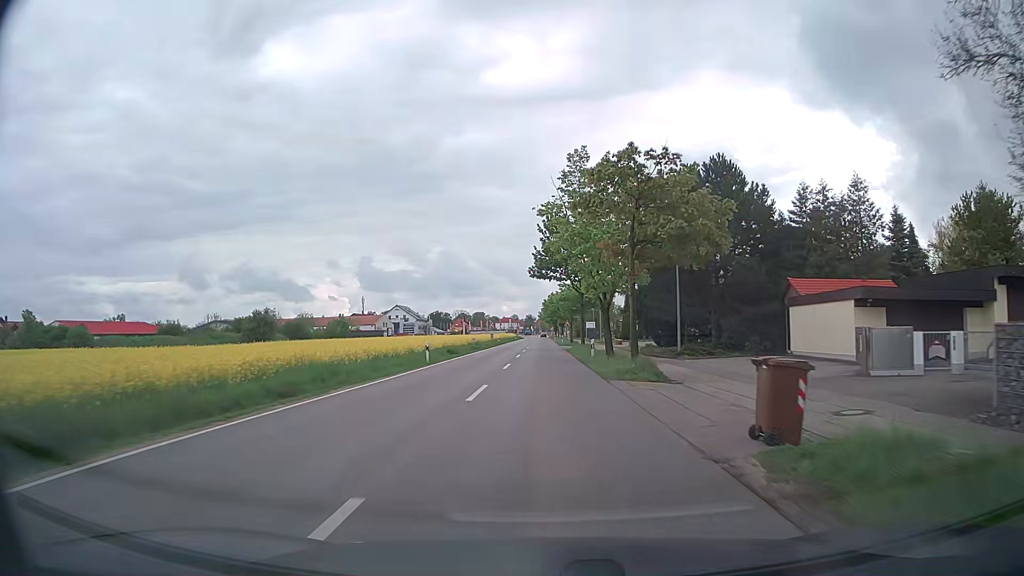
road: secondary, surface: asphalt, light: Day
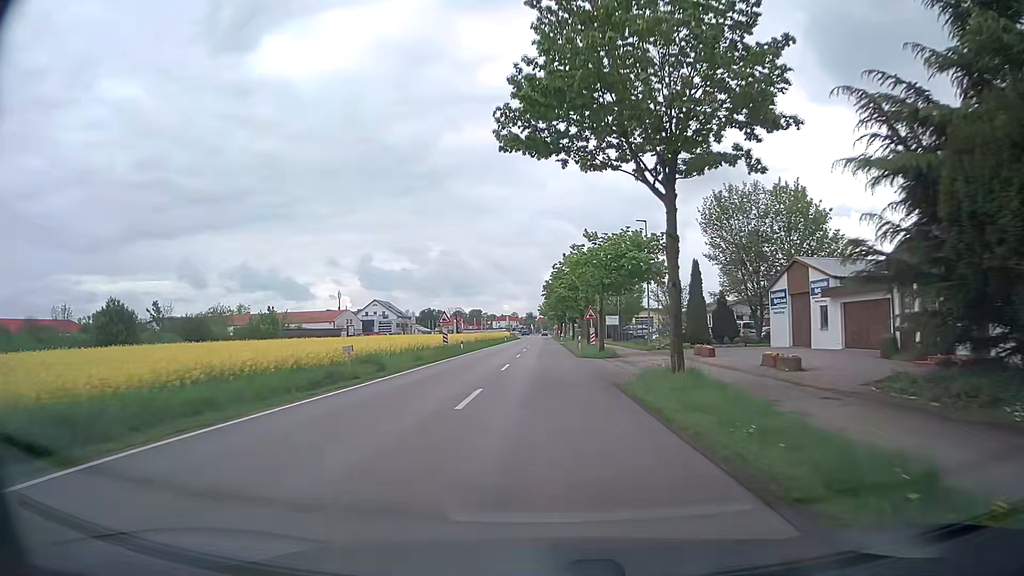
(0.0, +37.6) m; 0°
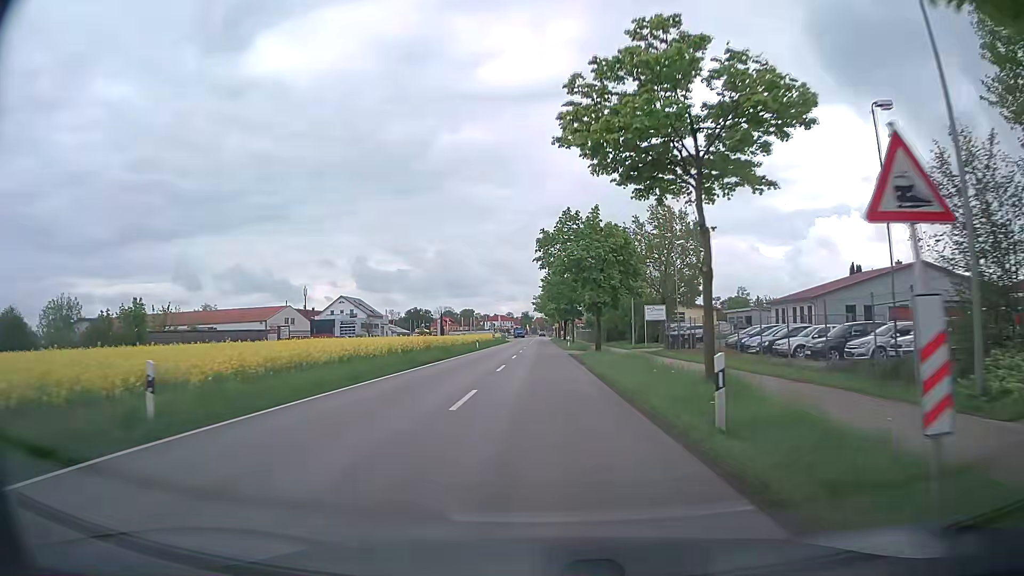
(-0.1, +36.2) m; 0°
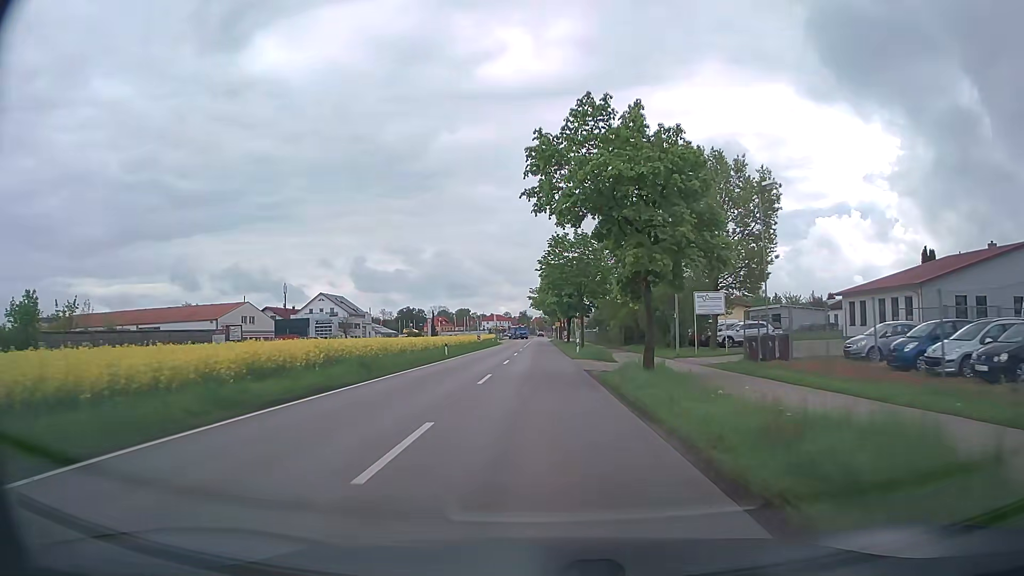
(+0.1, +17.7) m; 0°
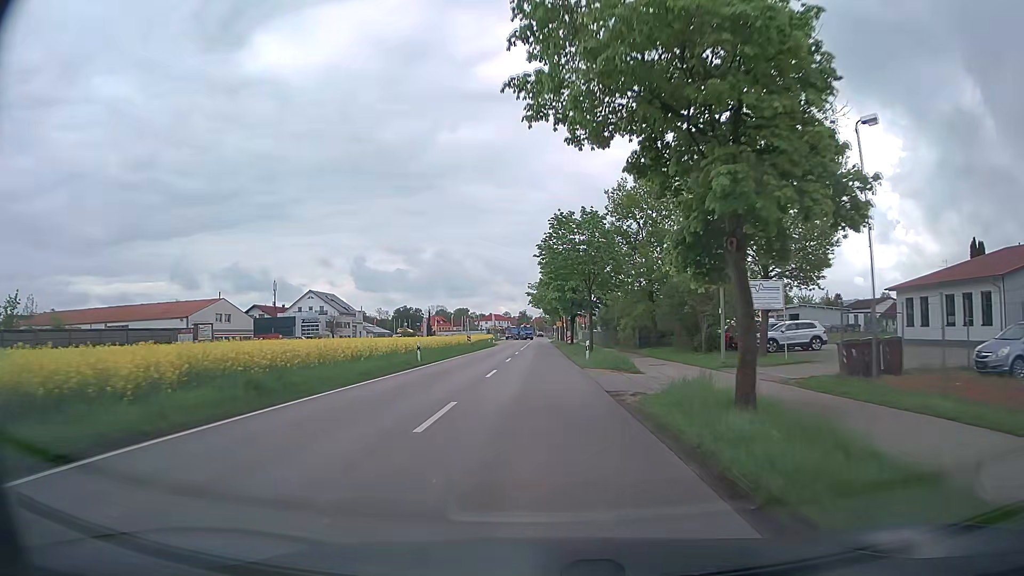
(0.0, +8.8) m; 0°
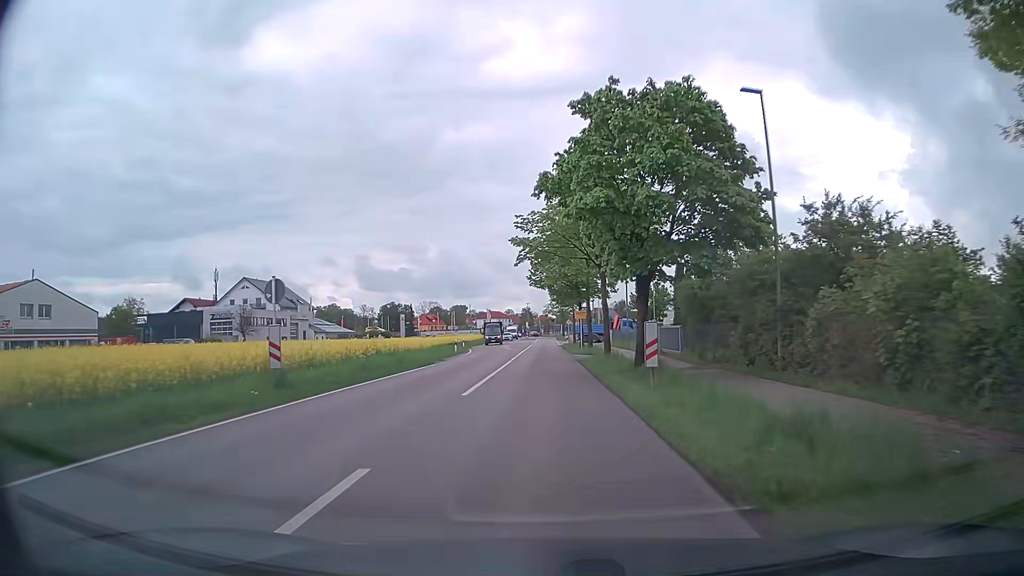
(-0.2, +42.7) m; -1°
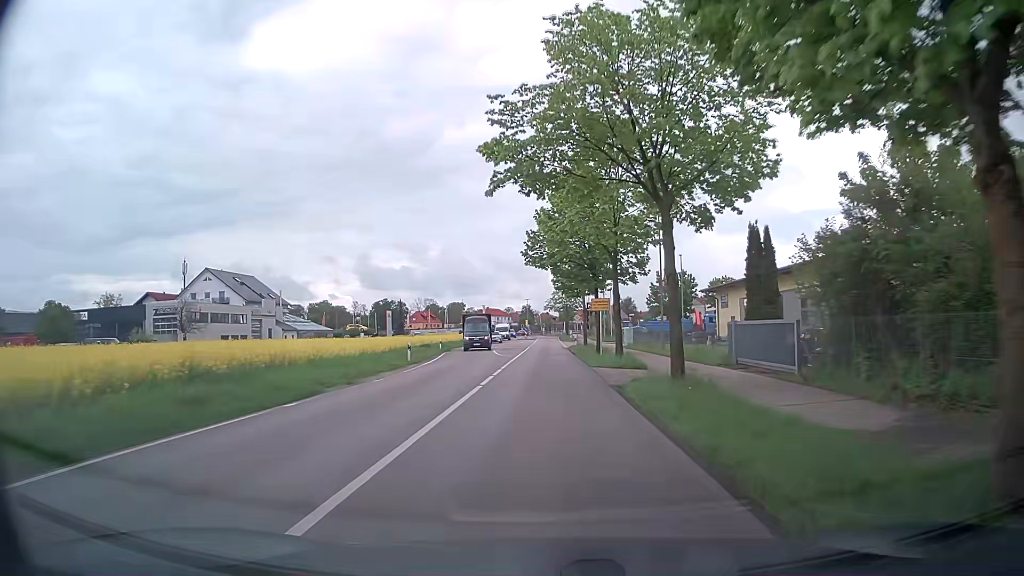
(-0.1, +16.6) m; 0°
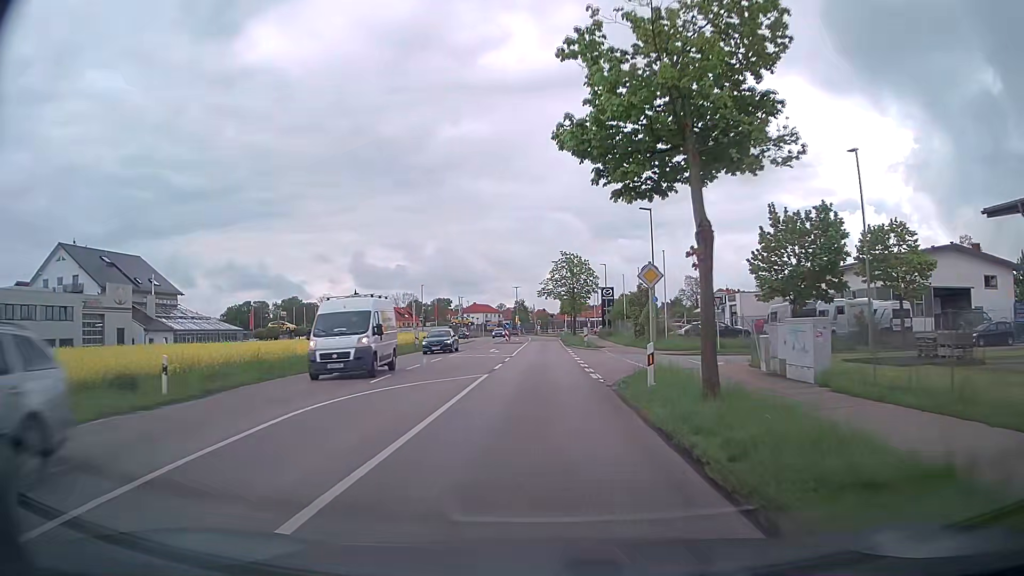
(+0.3, +40.6) m; +1°
